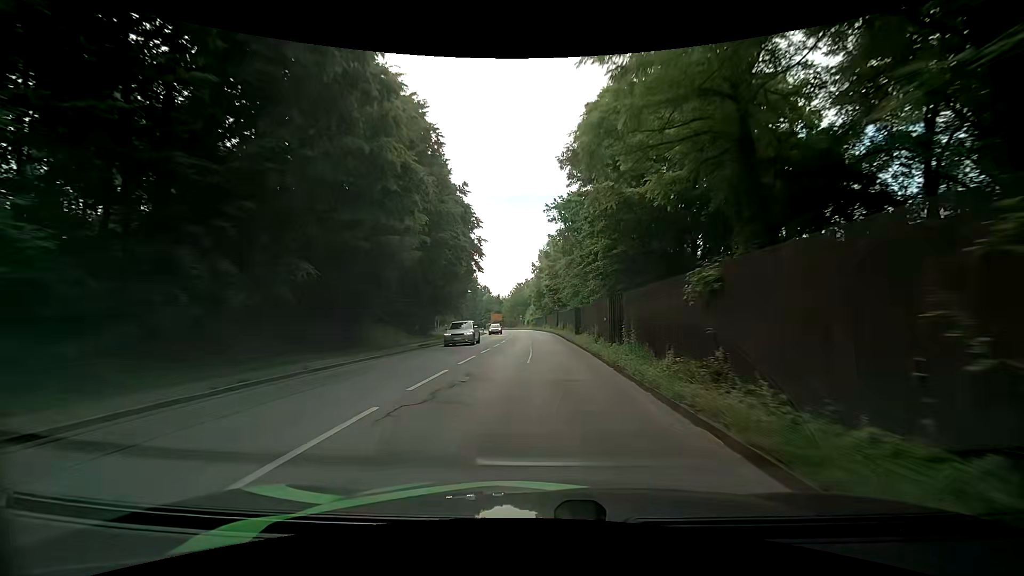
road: primary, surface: asphalt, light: Day
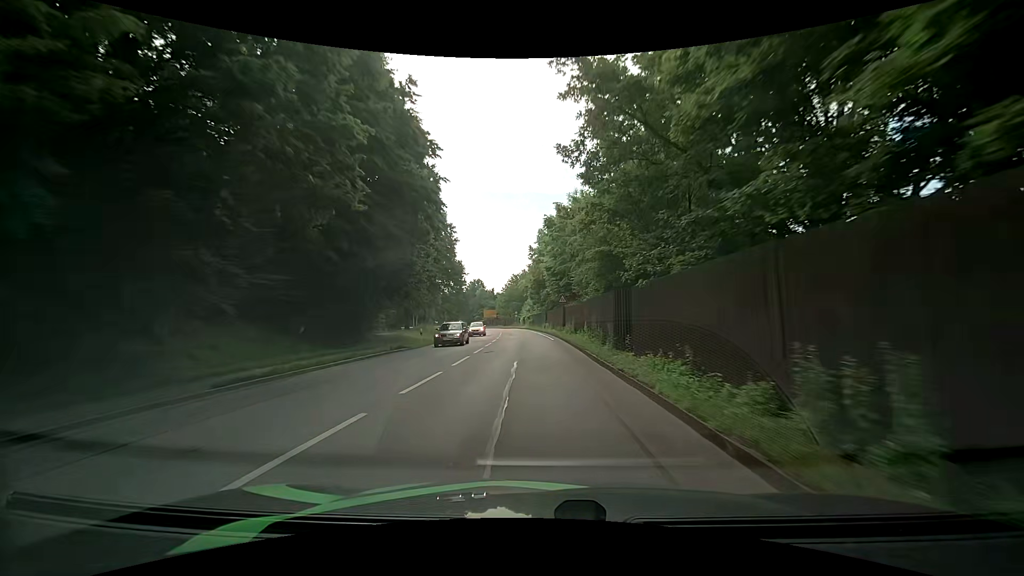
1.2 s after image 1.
(0.0, +18.5) m; 0°
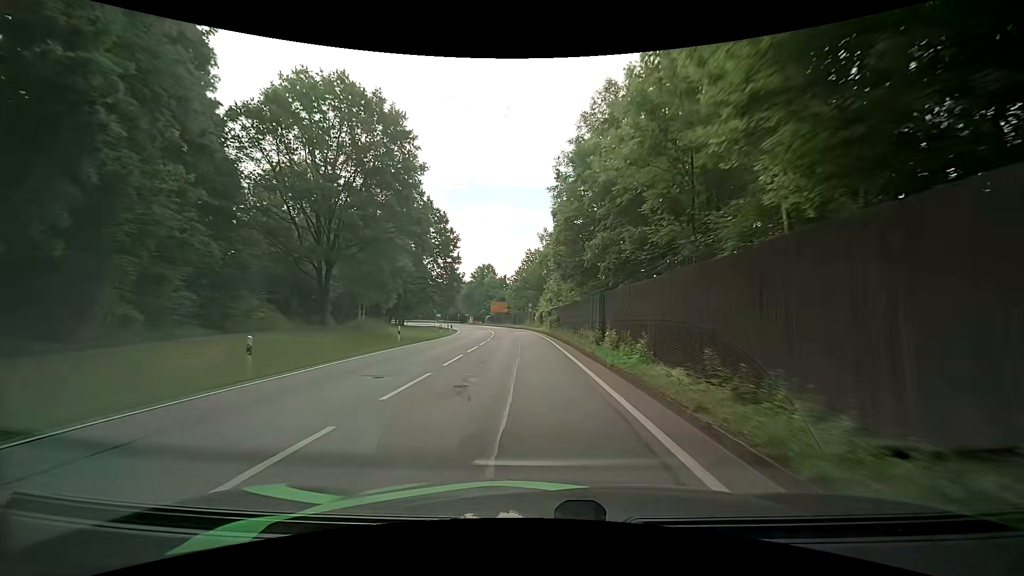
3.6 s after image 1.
(-0.5, +37.4) m; -2°
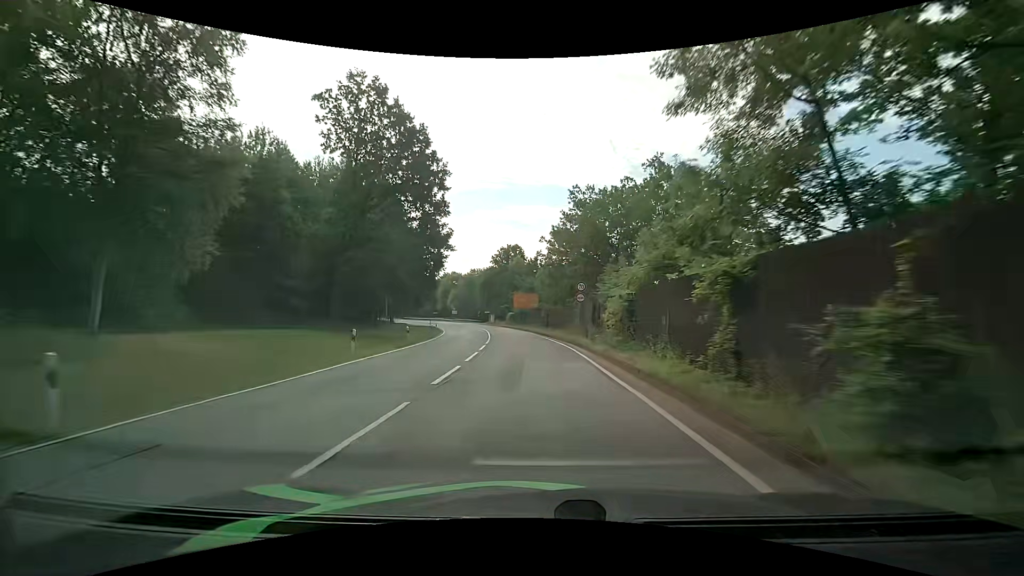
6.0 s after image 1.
(-1.4, +38.3) m; -4°
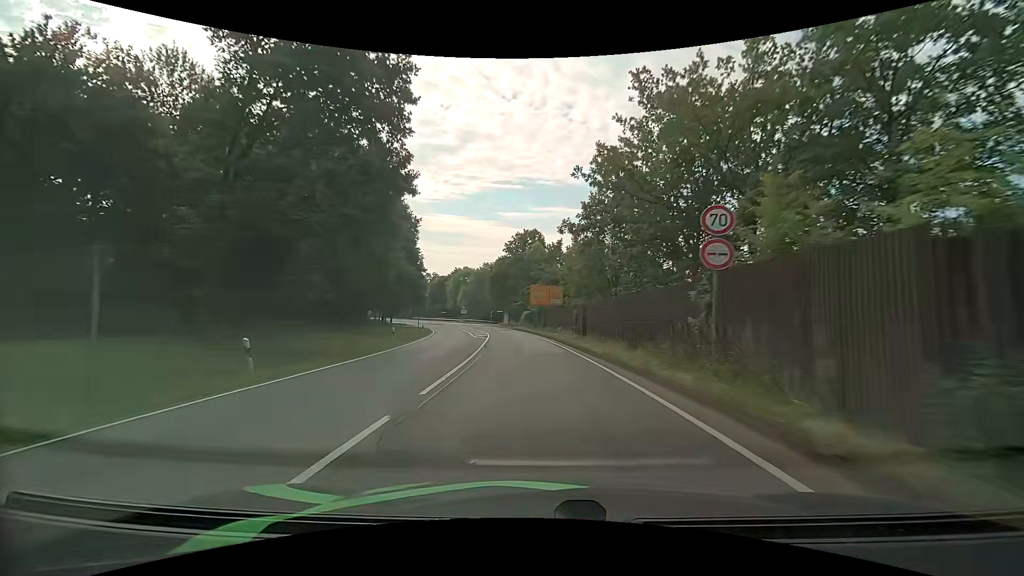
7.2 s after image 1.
(-0.4, +19.8) m; -2°
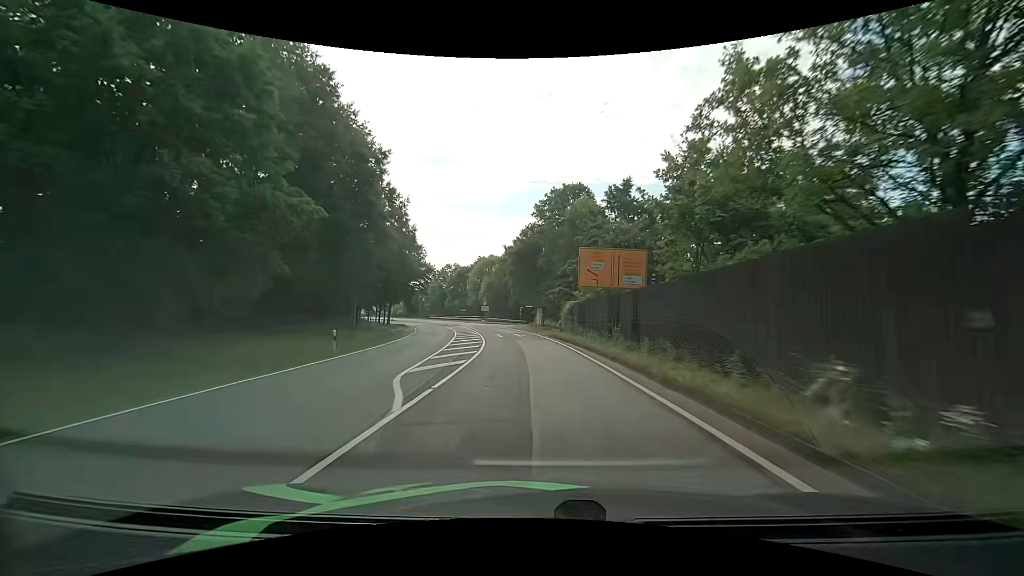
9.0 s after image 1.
(-1.0, +30.4) m; -4°
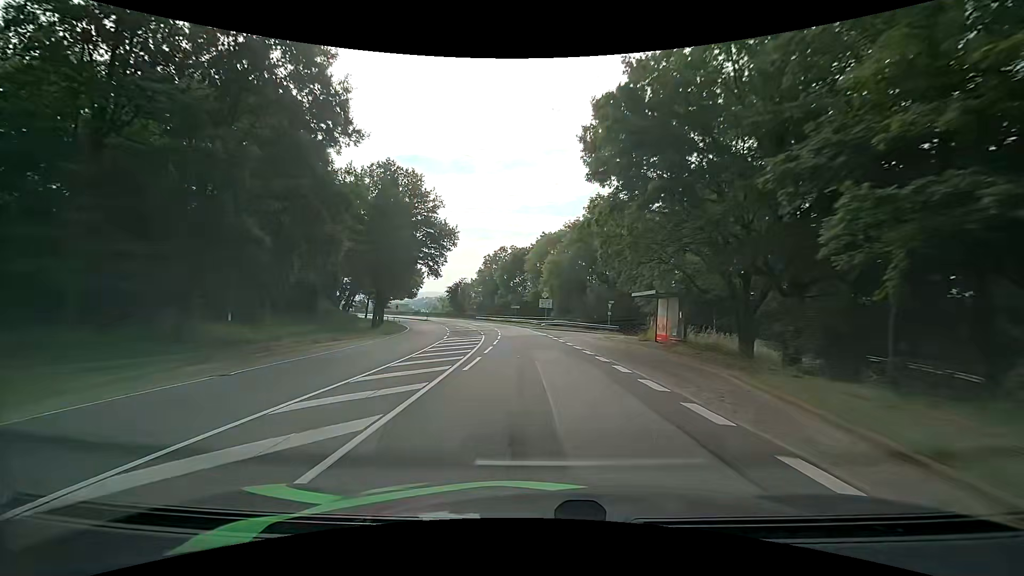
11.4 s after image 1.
(-2.6, +41.0) m; -8°
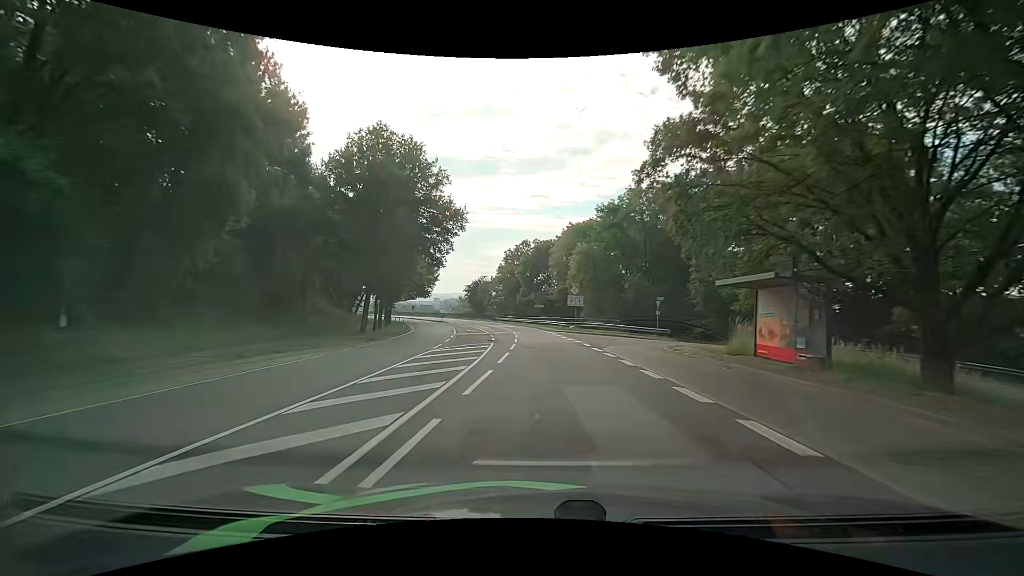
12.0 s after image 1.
(-0.3, +10.3) m; -3°
(0, +10) (-1, +20) (-1, +30) (-2, +40) (-4, +50) (-5, +60) (-7, +70) (-9, +79) (-12, +89) (-15, +98) m
